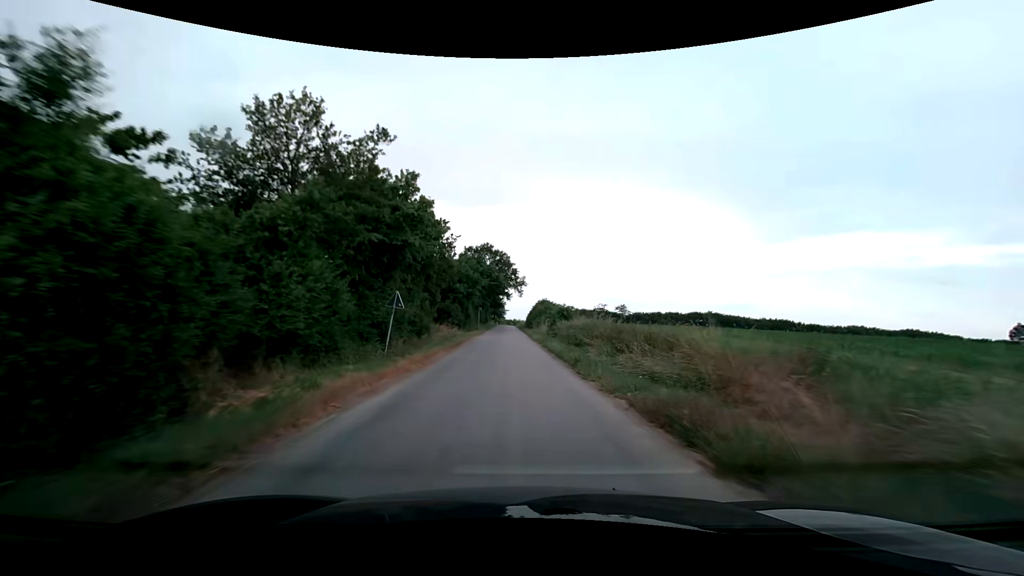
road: unclassified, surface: asphalt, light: Day
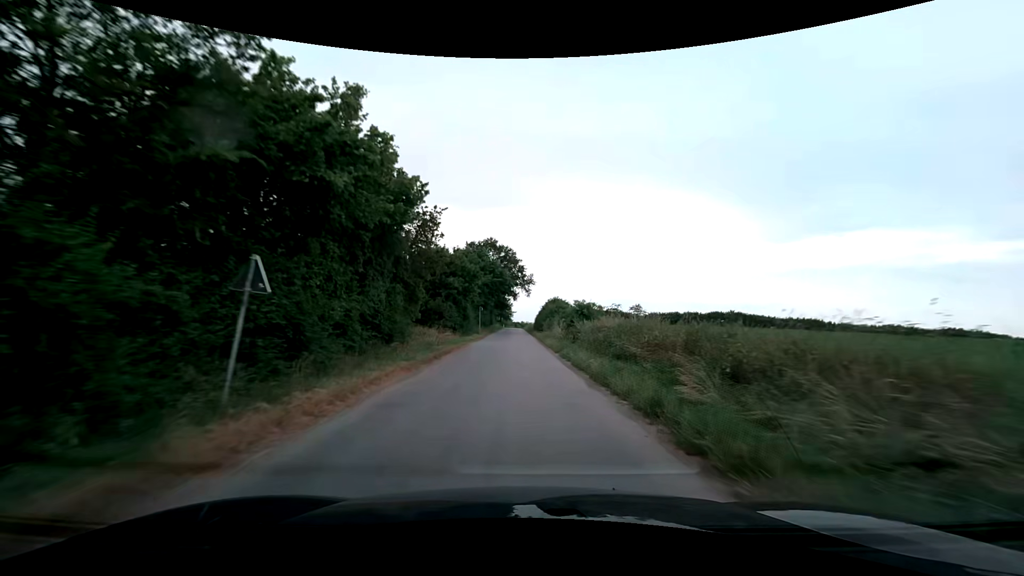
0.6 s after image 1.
(-0.1, +9.0) m; -1°
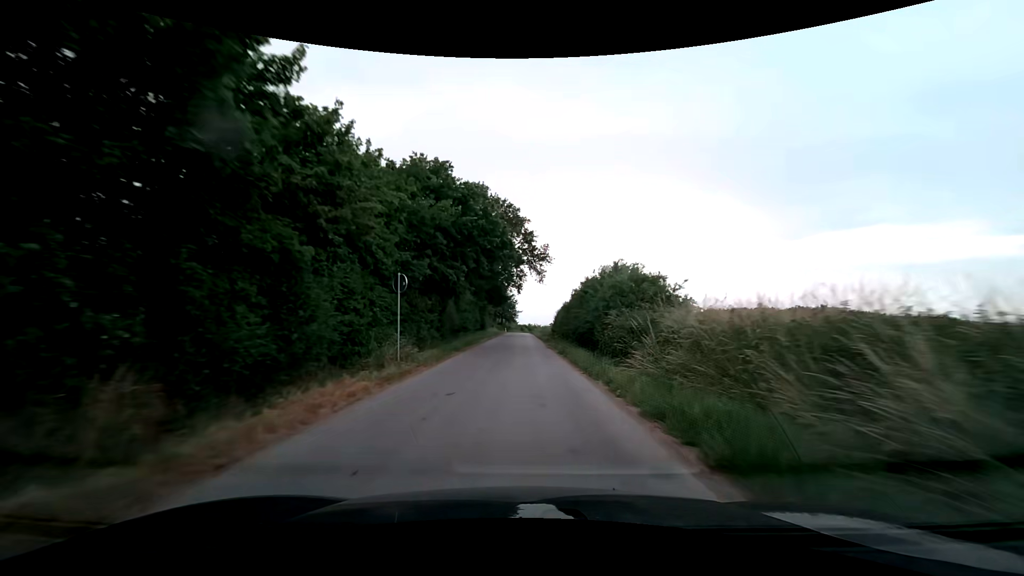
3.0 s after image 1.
(-0.7, +36.7) m; -1°
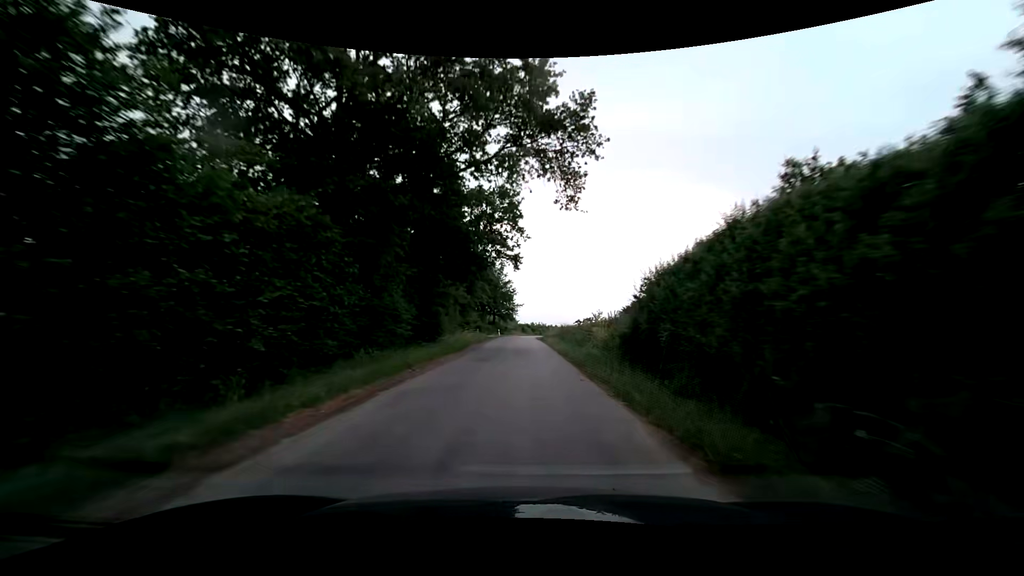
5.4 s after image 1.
(+0.1, +37.3) m; 0°
(0, +10) (0, +20) (0, +30) (0, +40) (0, +50) (0, +60) (+1, +70) (+2, +80) (+3, +90) (+5, +100) m
